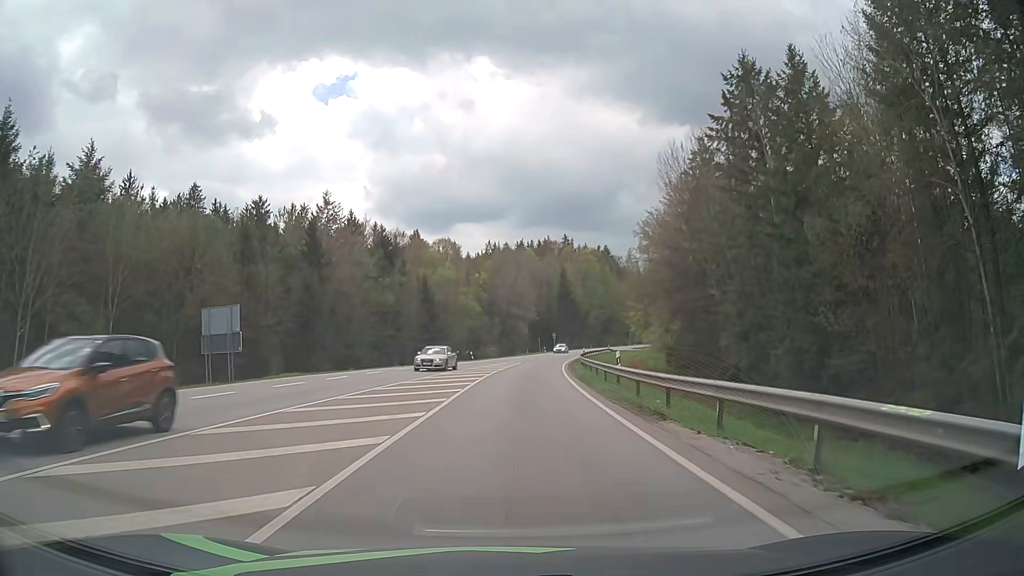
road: secondary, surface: asphalt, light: Day
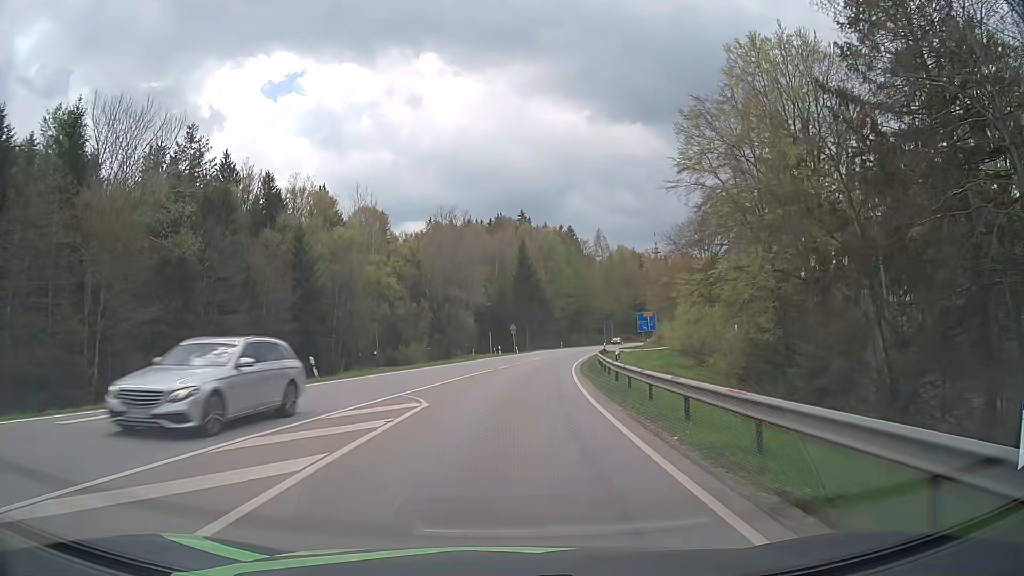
(+1.7, +44.2) m; +4°
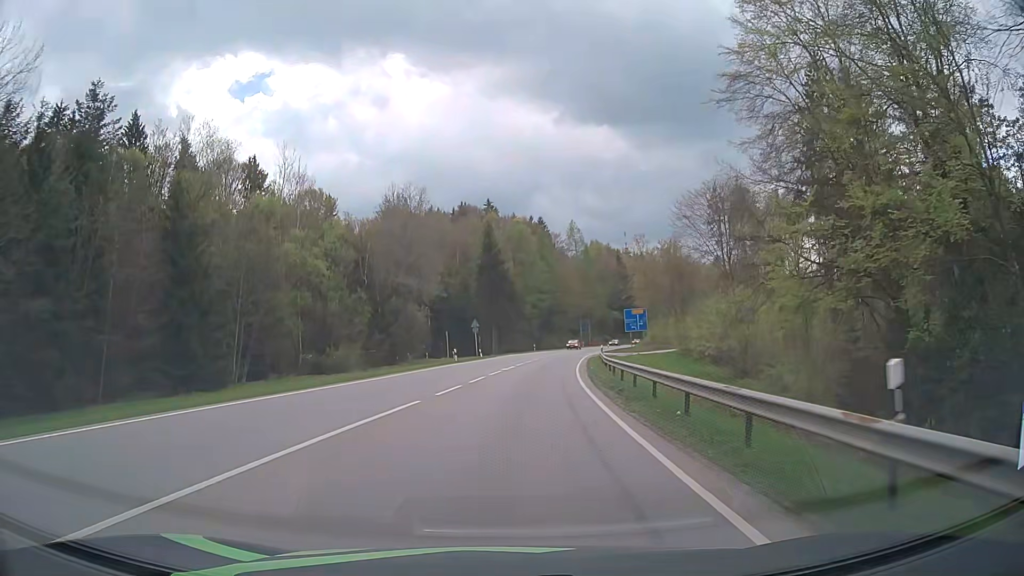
(+0.4, +19.6) m; +3°
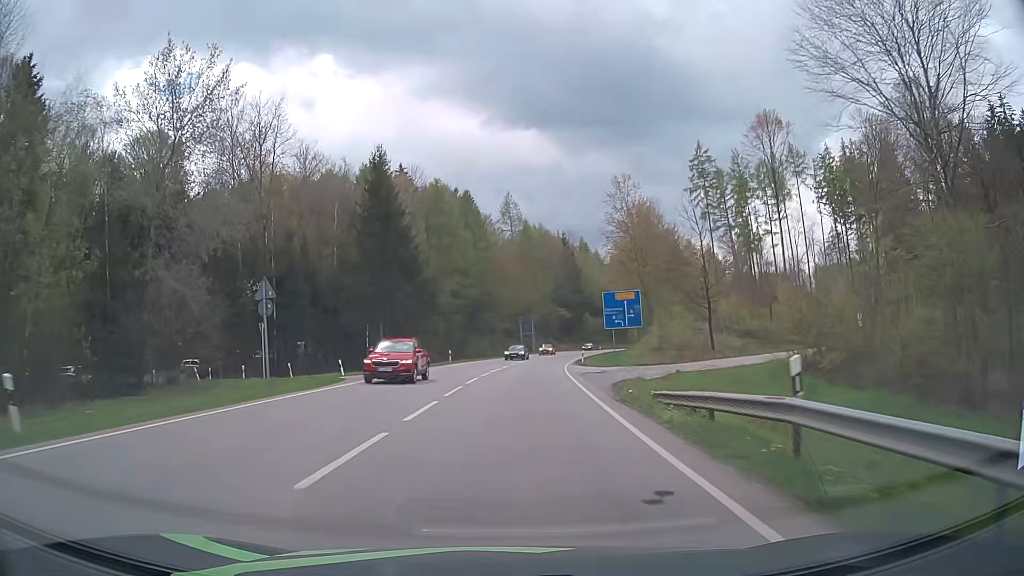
(+2.6, +42.0) m; +6°
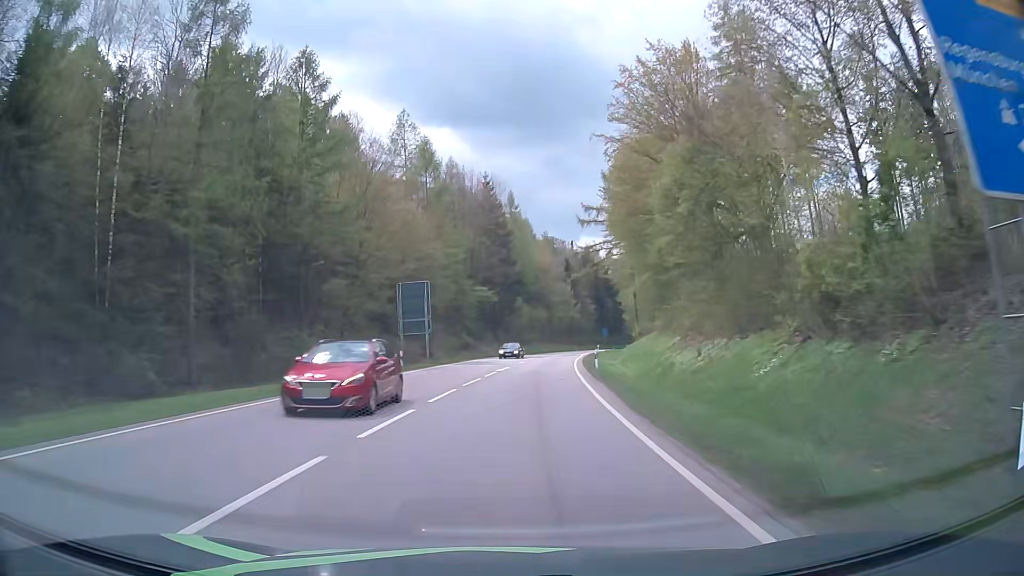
(+3.4, +56.5) m; +7°
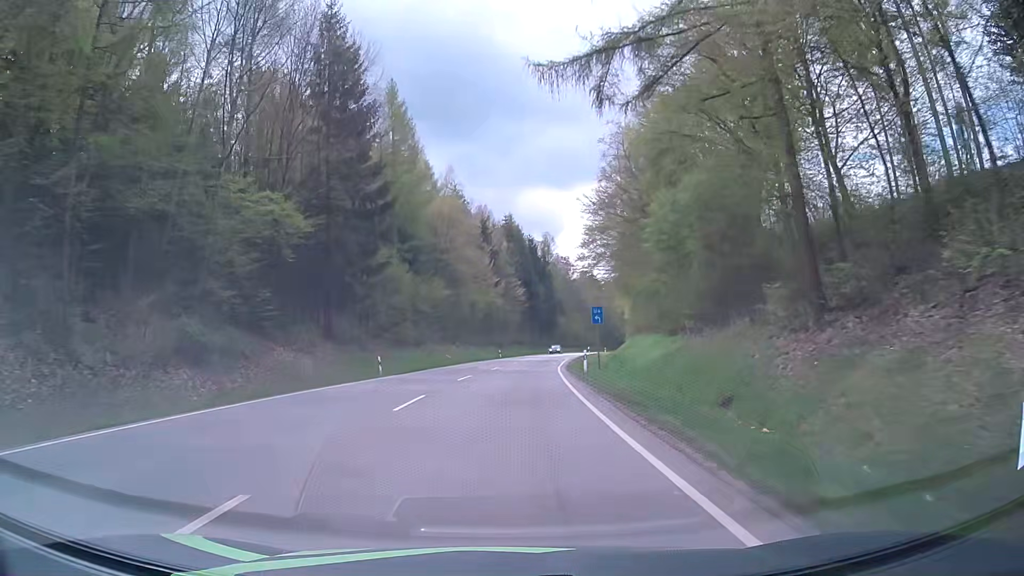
(+4.2, +56.6) m; +8°
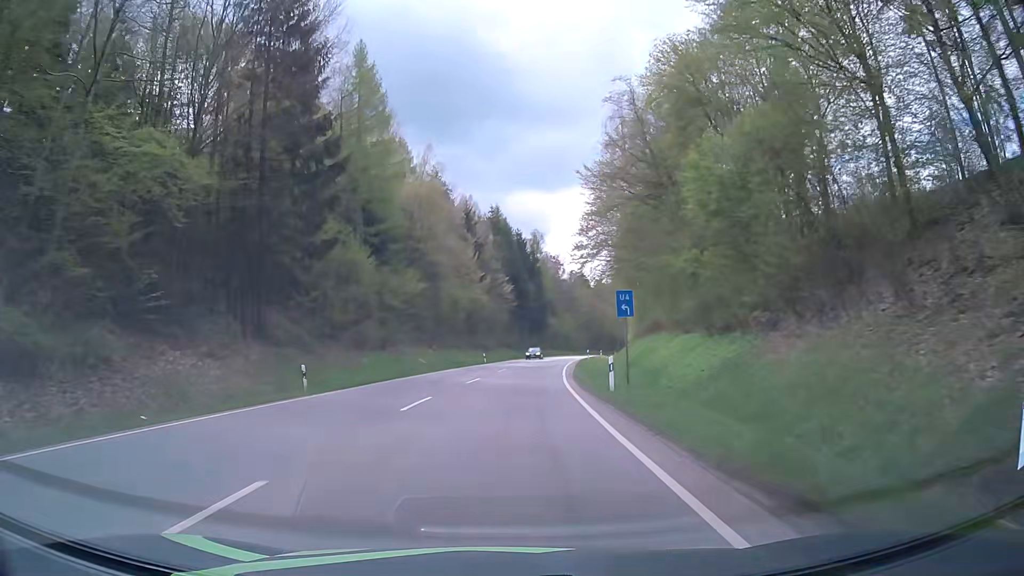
(0.0, +11.1) m; +1°
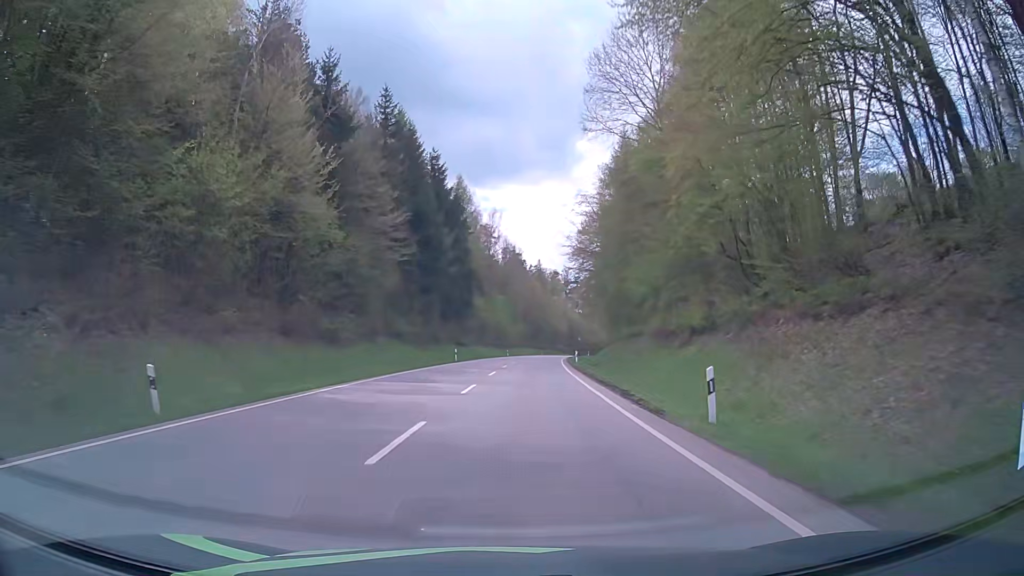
(+2.8, +55.1) m; +6°
